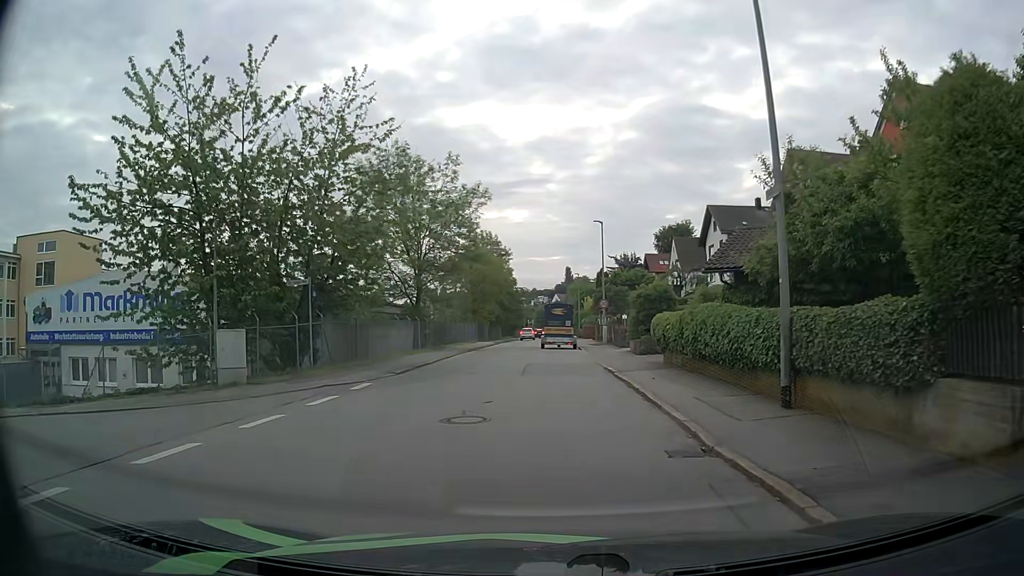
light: Day
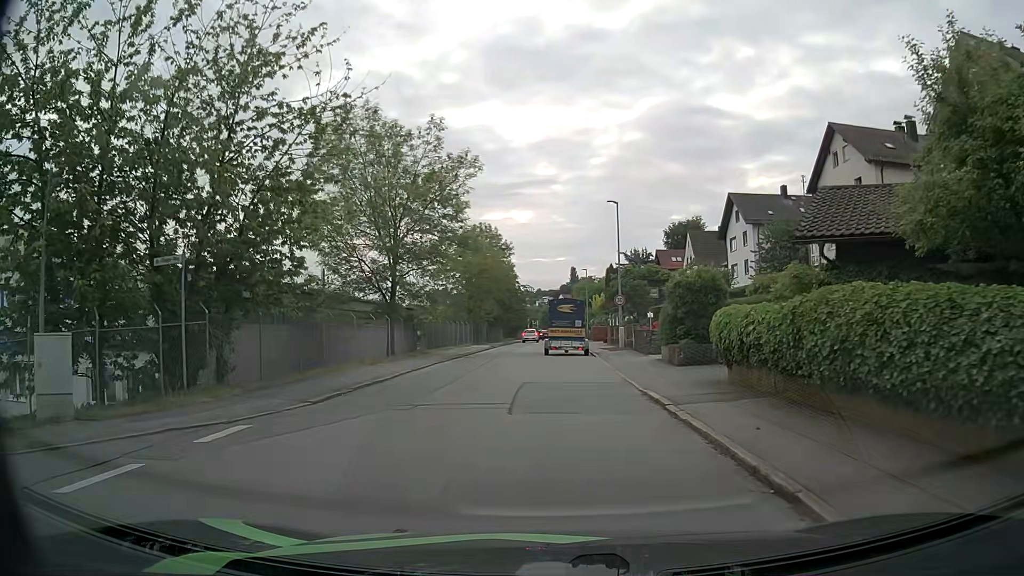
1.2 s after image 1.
(0.0, +7.6) m; 0°
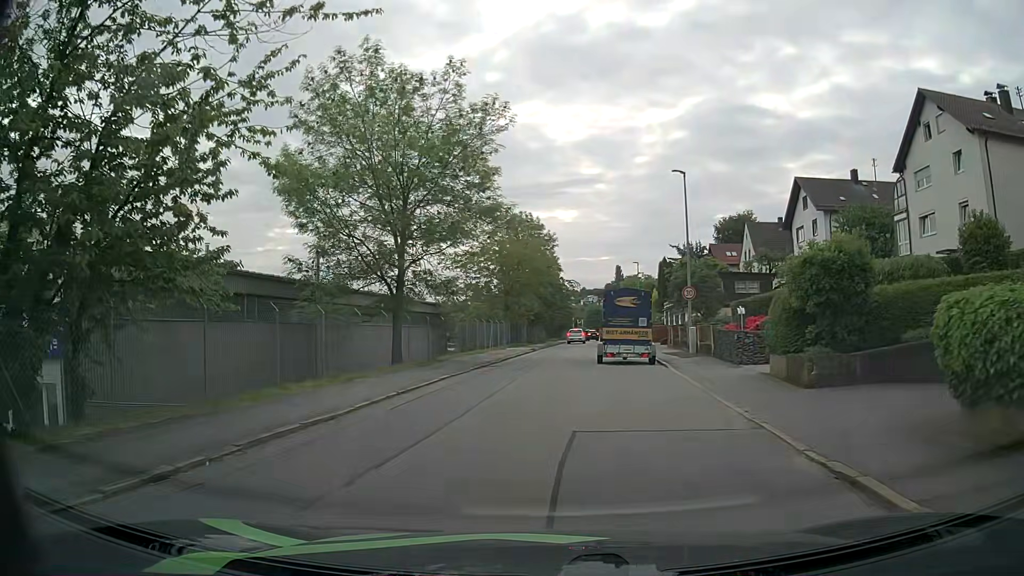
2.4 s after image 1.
(-0.2, +7.4) m; -4°
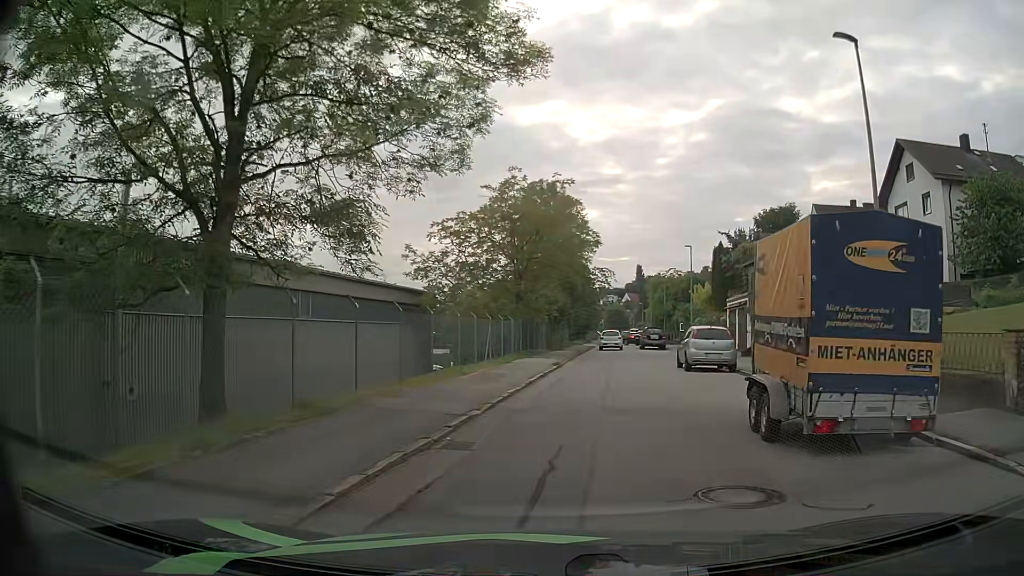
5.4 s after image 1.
(-0.5, +15.7) m; -2°
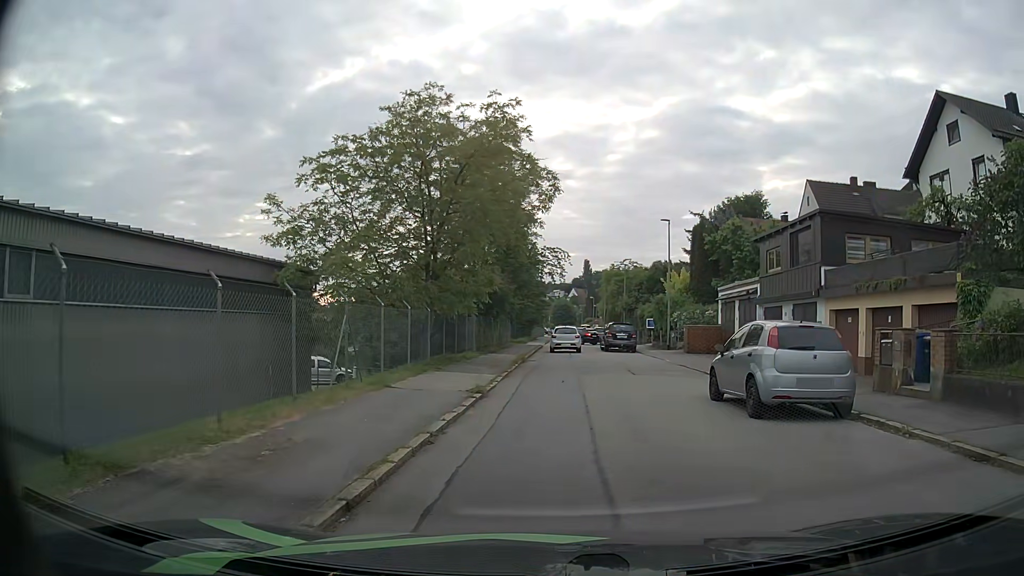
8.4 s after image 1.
(+0.5, +11.8) m; +4°
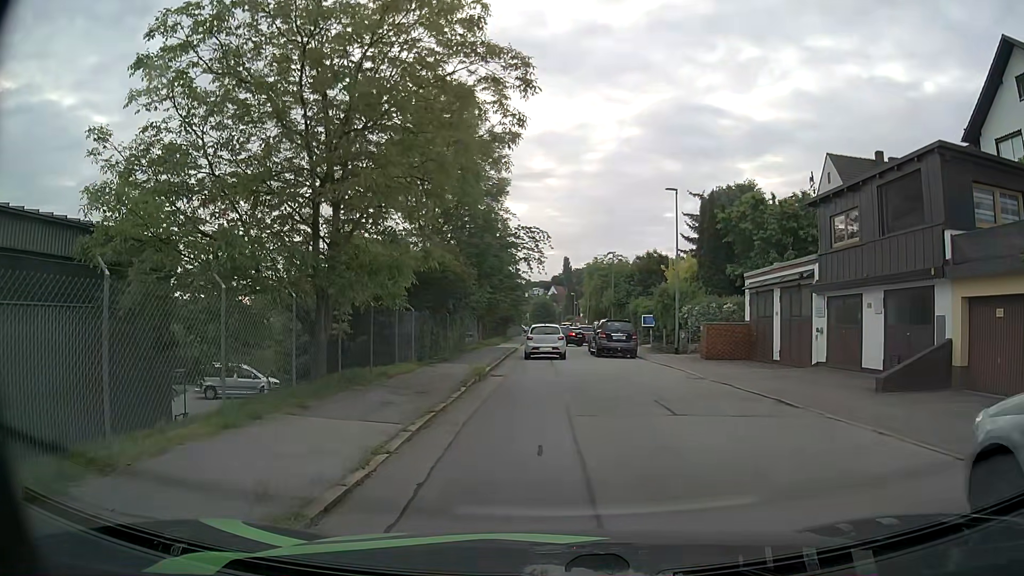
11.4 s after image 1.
(+0.3, +9.0) m; +3°
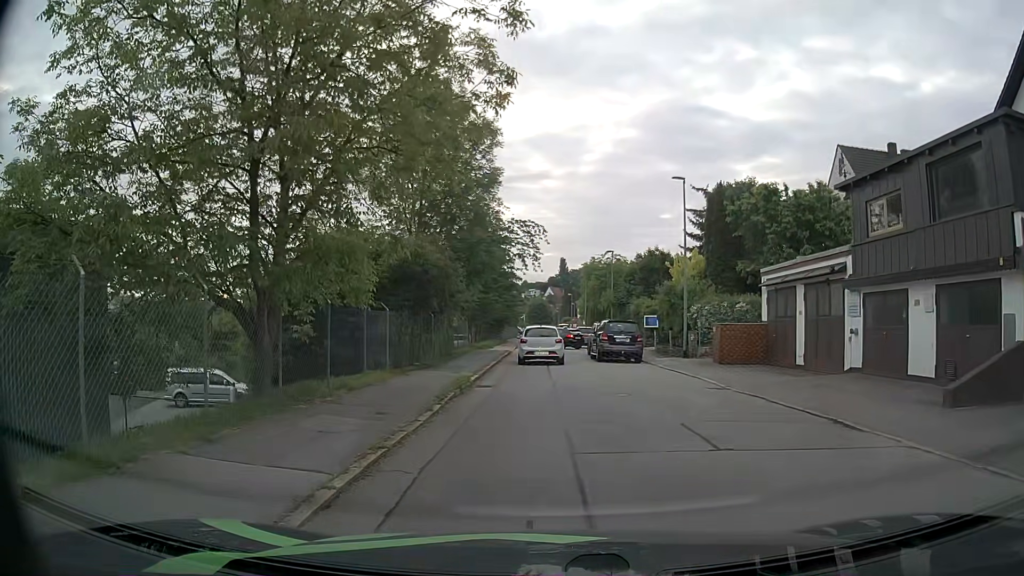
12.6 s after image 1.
(0.0, +2.8) m; +1°
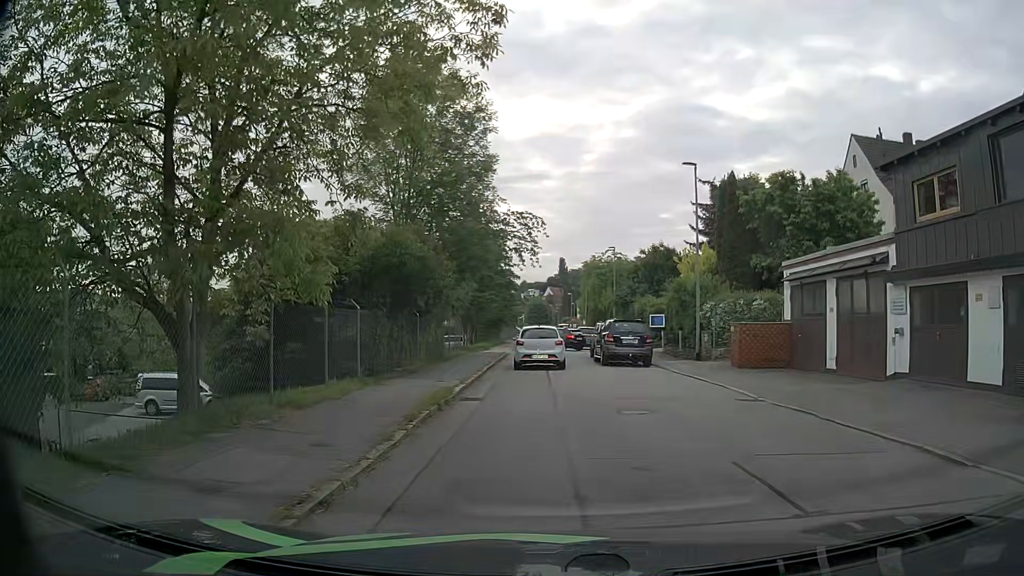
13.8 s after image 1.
(0.0, +2.7) m; -2°
